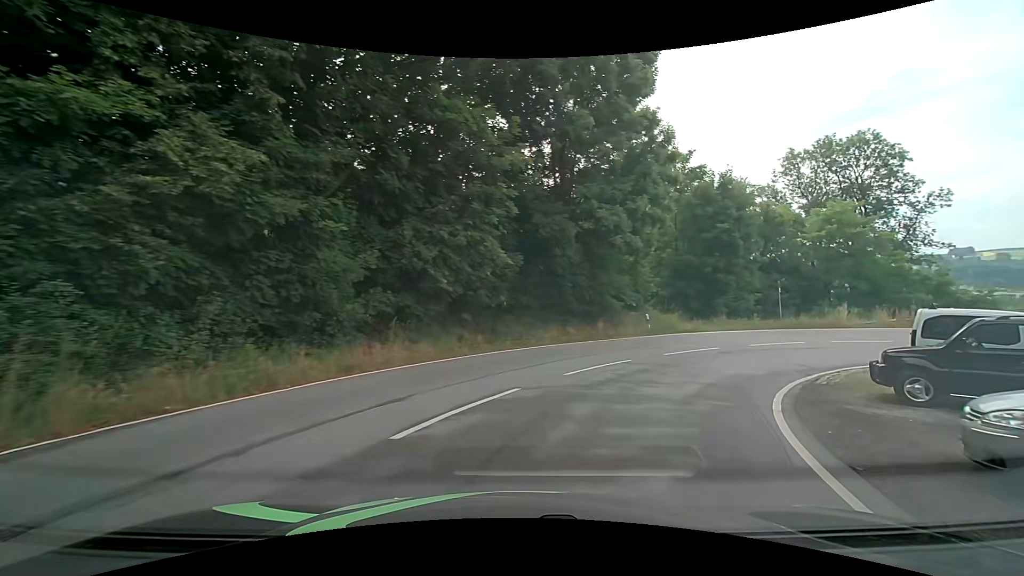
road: tertiary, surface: asphalt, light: Day
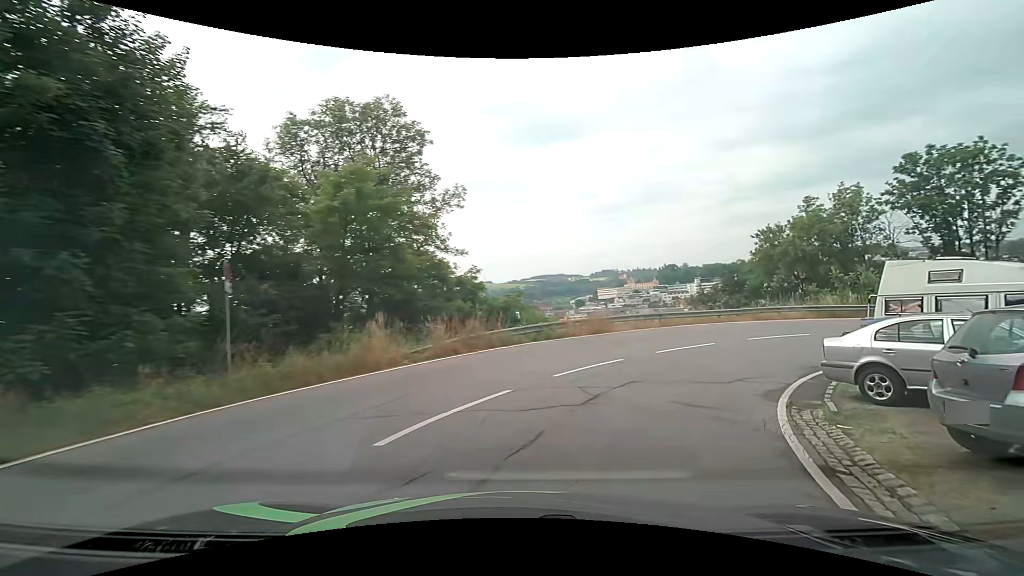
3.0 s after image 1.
(+9.5, +19.2) m; +50°
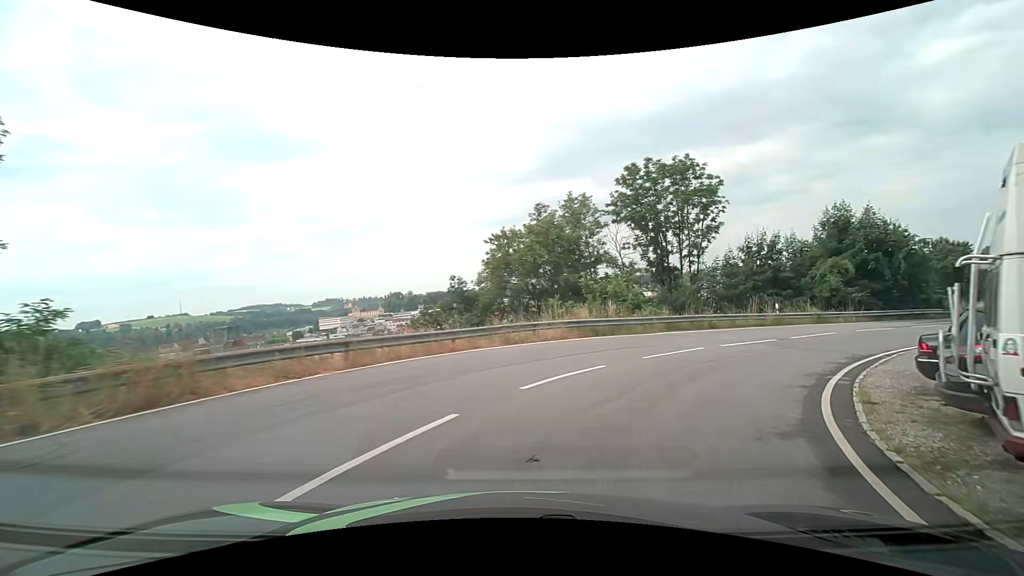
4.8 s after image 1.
(+3.7, +12.4) m; +34°
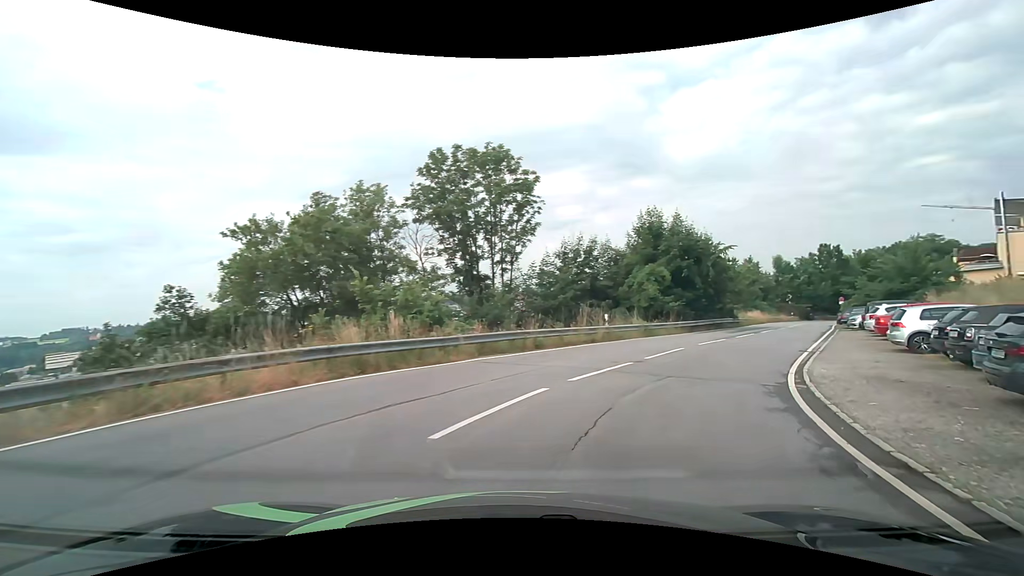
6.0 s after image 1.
(+1.3, +8.6) m; +19°
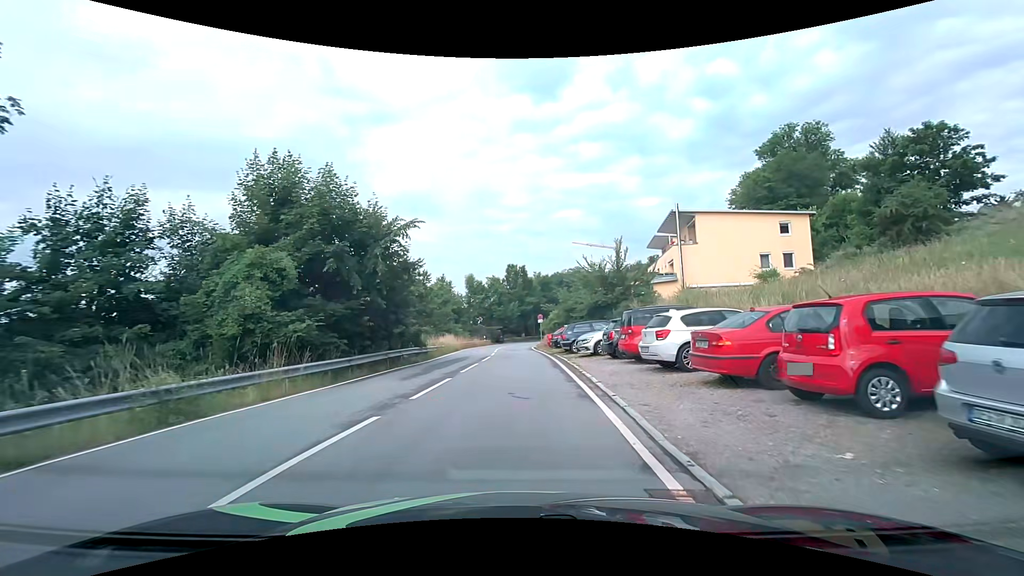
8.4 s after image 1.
(+6.0, +15.4) m; +35°
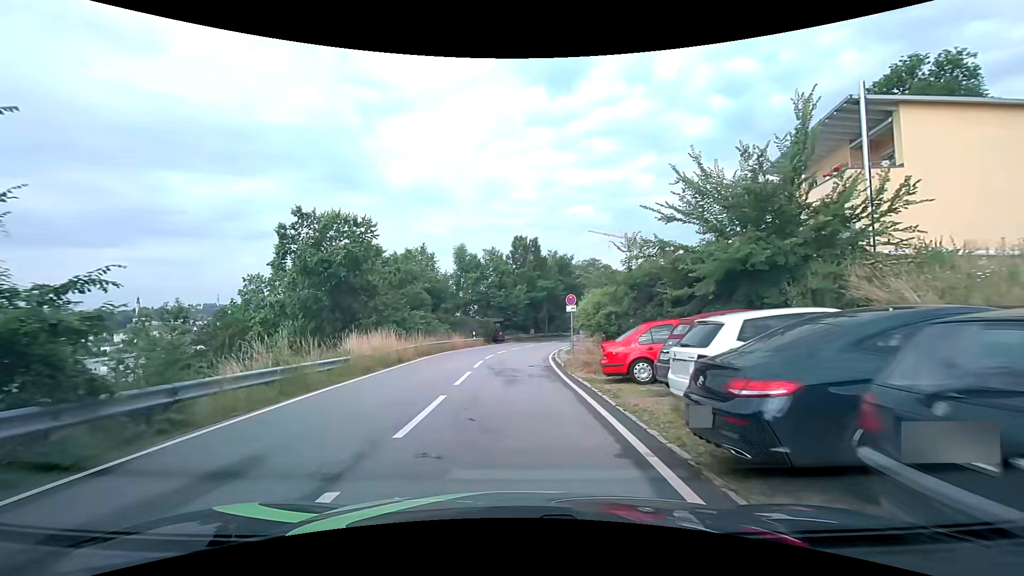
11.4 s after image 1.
(+0.1, +21.6) m; -1°
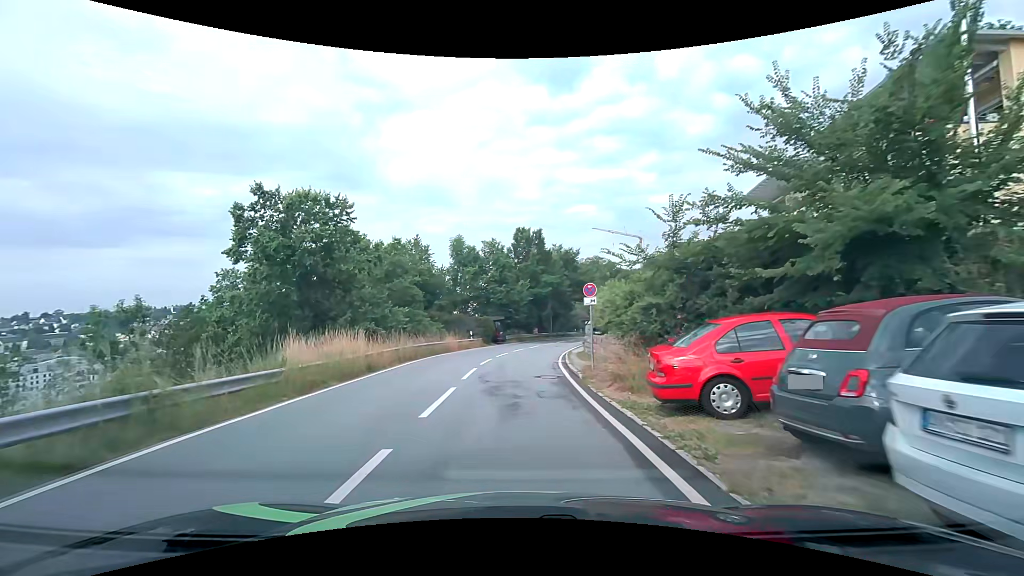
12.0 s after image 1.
(0.0, +4.6) m; +1°
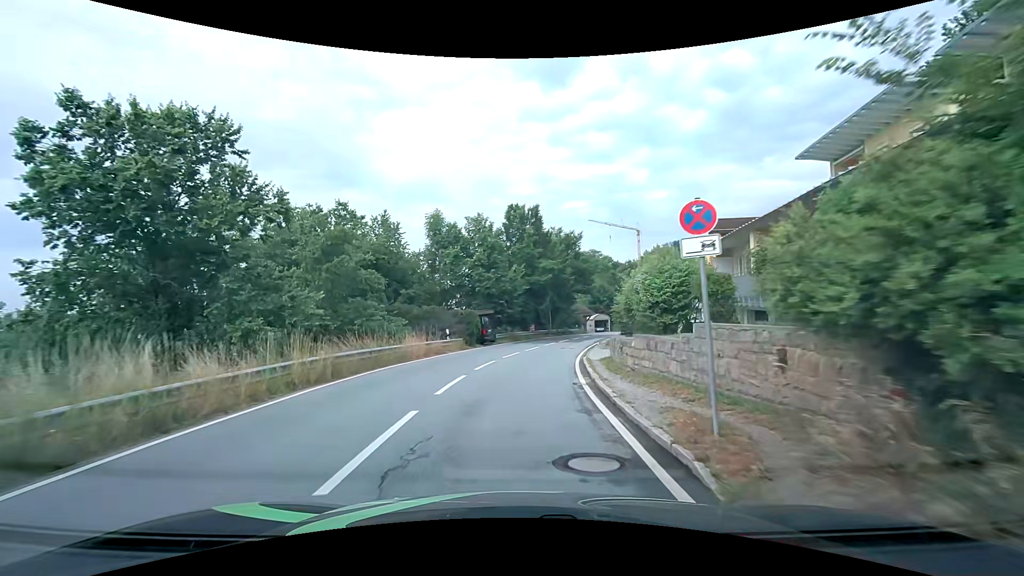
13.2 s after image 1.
(-0.1, +9.6) m; 0°
(0, +10) (+1, +20) (+2, +30) (+4, +40) (+7, +49) (+10, +59) (+13, +68) (+16, +78) (+20, +87) (+25, +96) m
